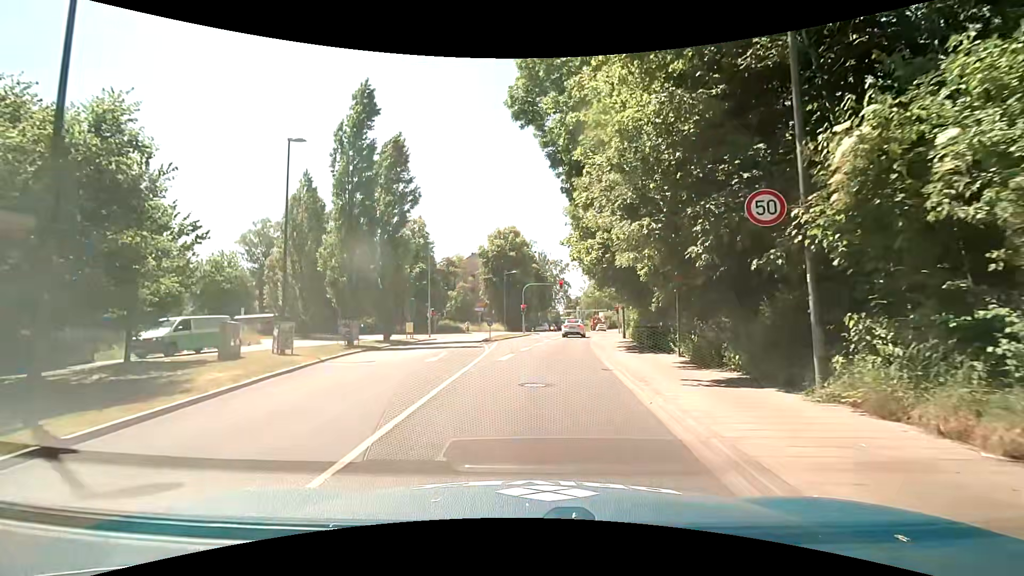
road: secondary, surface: asphalt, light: Day
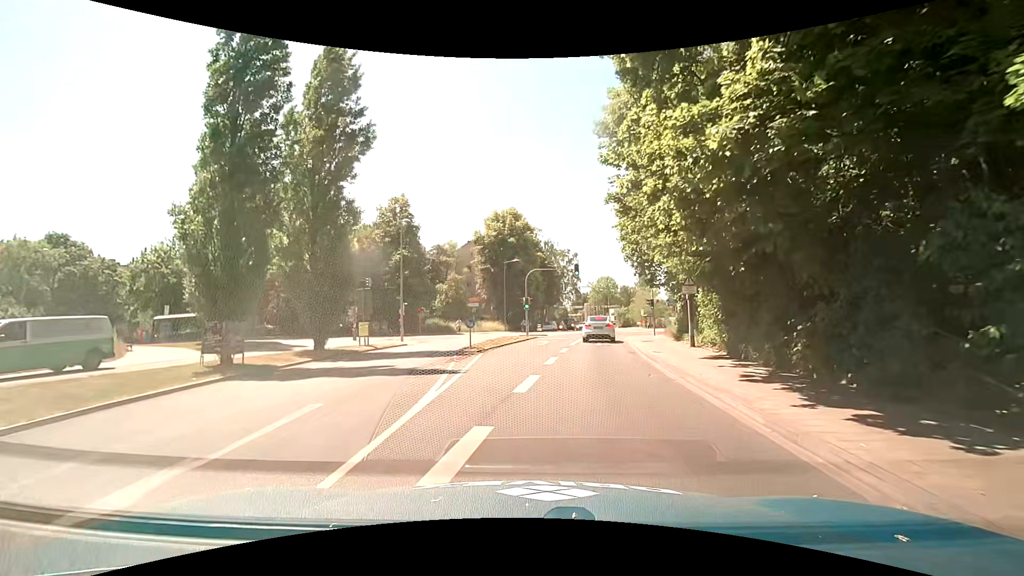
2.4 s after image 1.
(+0.2, +13.8) m; +1°
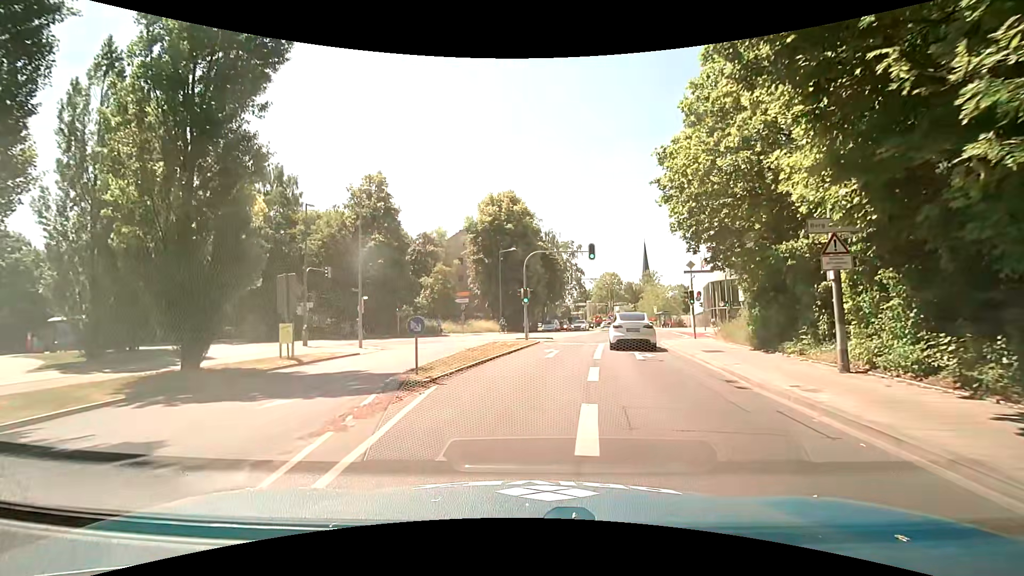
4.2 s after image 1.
(-0.1, +10.1) m; -2°
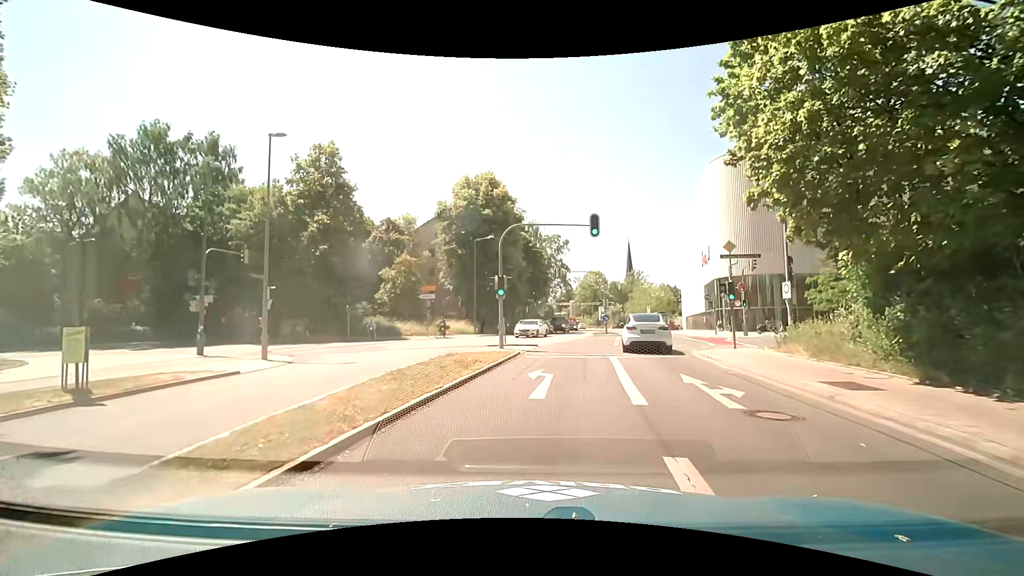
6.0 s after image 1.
(+0.2, +9.0) m; +2°
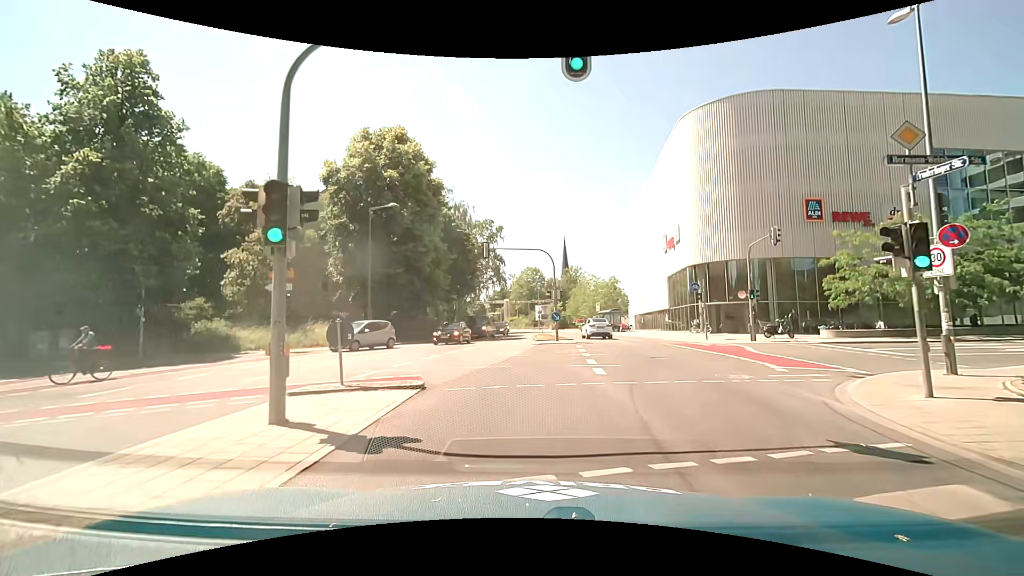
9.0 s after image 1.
(+1.3, +15.0) m; +9°
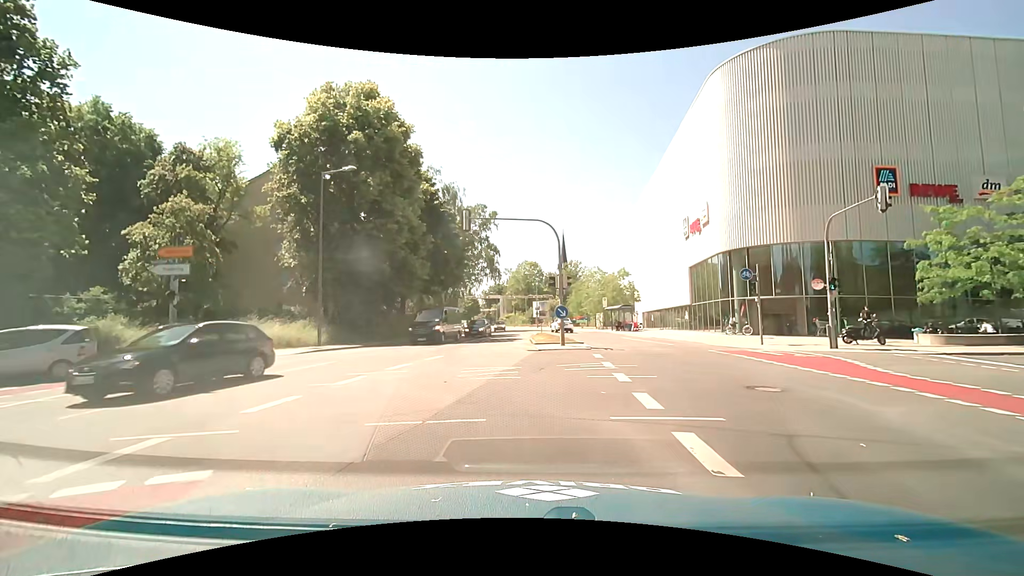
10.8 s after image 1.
(+0.1, +8.2) m; -1°
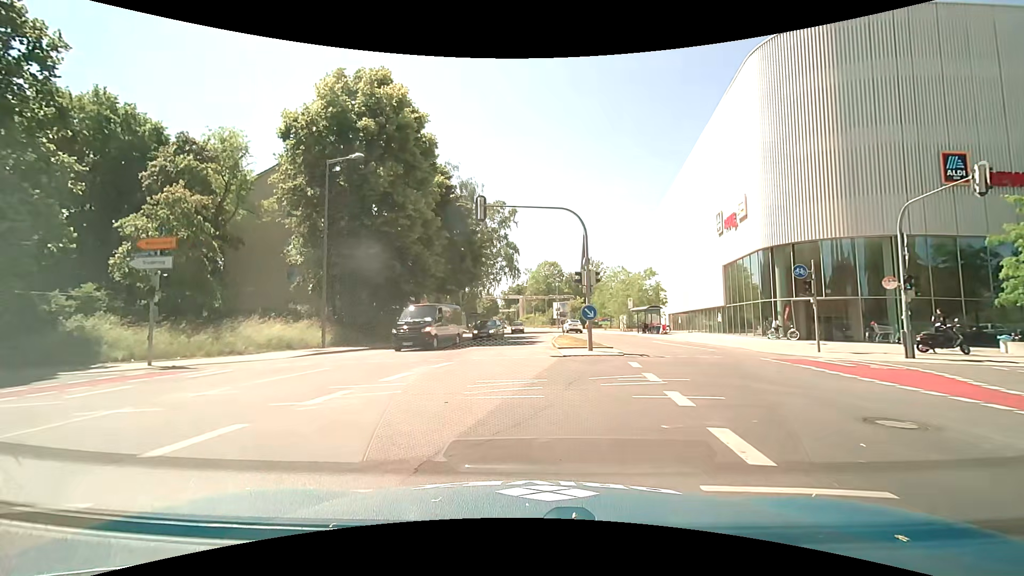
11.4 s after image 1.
(0.0, +2.5) m; 0°
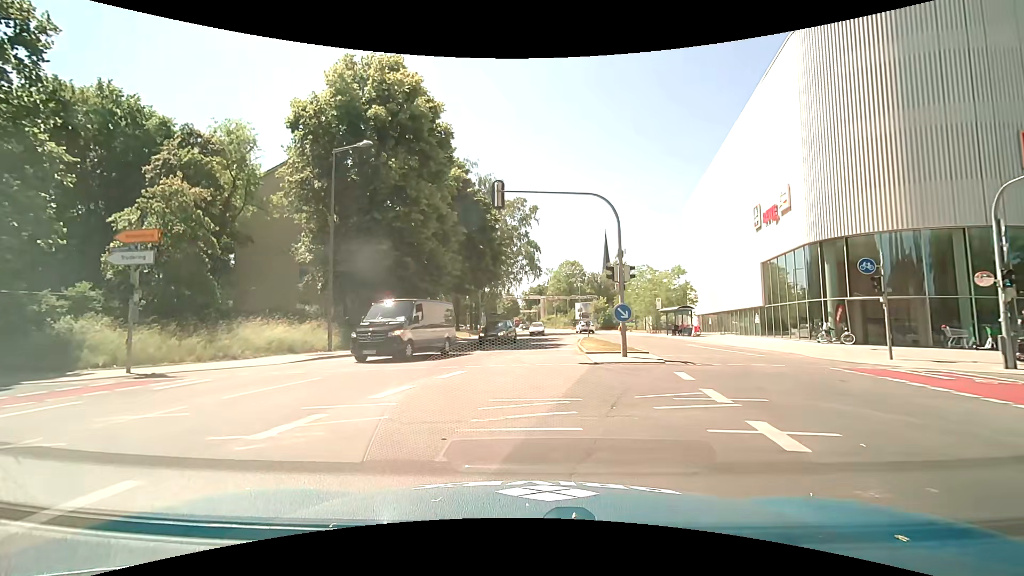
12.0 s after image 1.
(-0.1, +2.3) m; -2°
(-3, +9) (-12, +12) (-22, +10) (-32, +9) (-42, +9) (-52, +9) (-62, +9) (-72, +9) (-82, +9) (-92, +8) m
